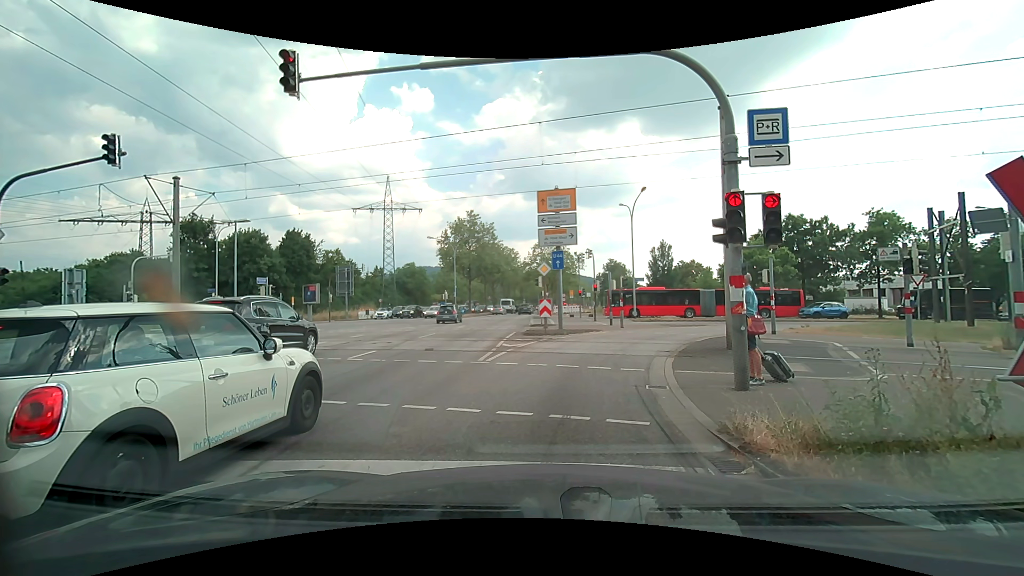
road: primary_link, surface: asphalt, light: Day
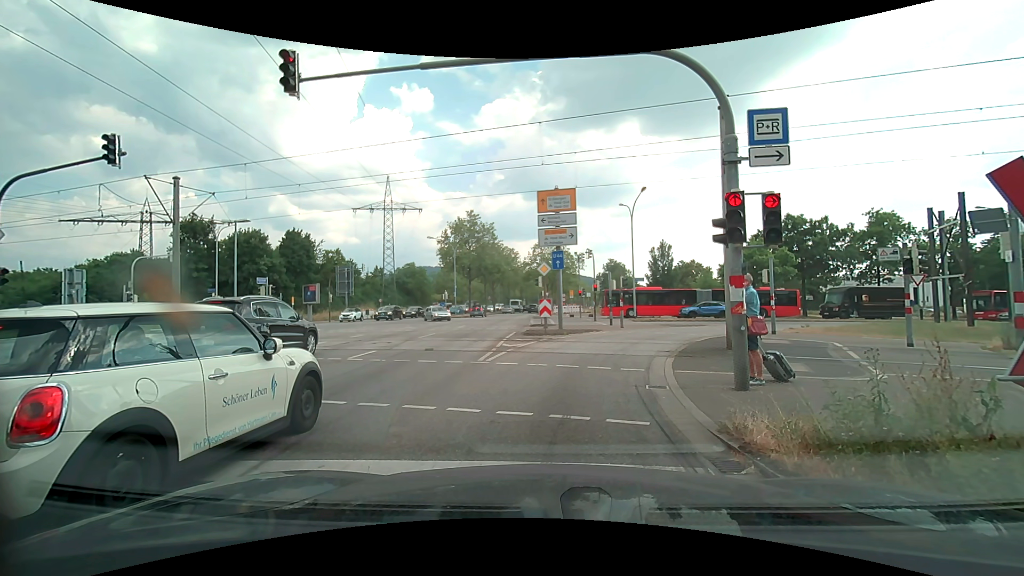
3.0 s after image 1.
(0.0, 0.0) m; 0°
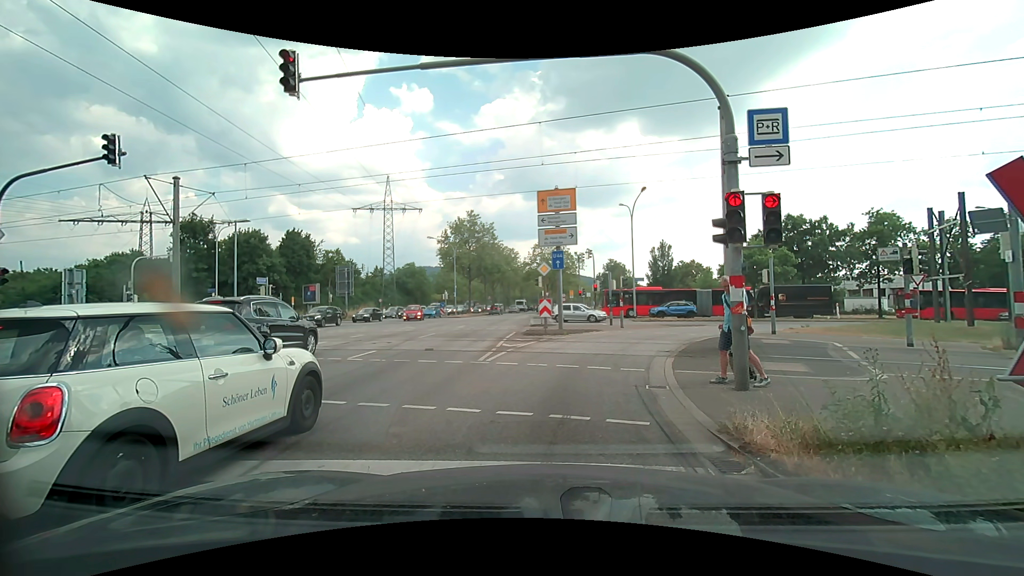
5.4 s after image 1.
(0.0, 0.0) m; 0°
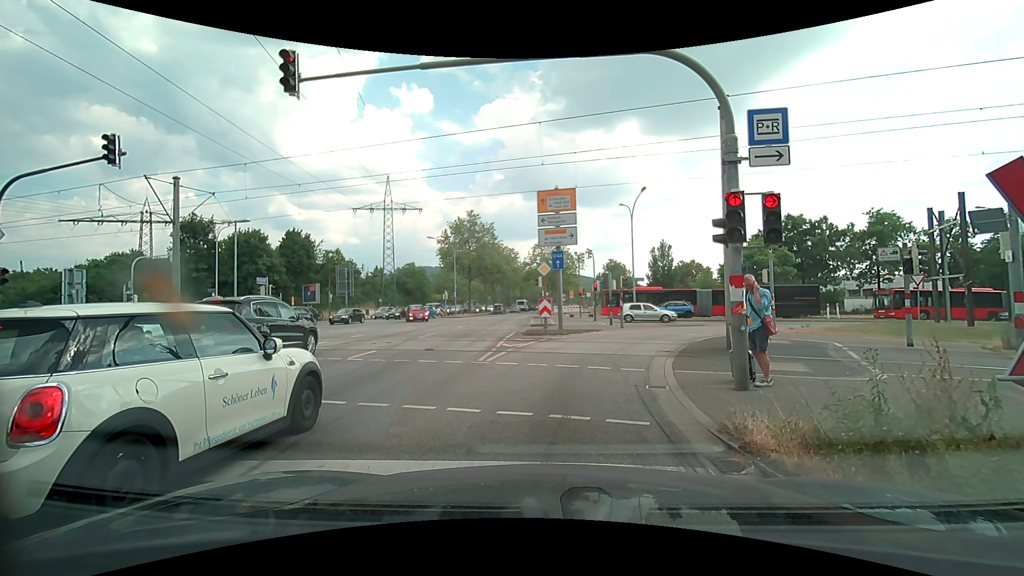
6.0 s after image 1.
(0.0, 0.0) m; 0°
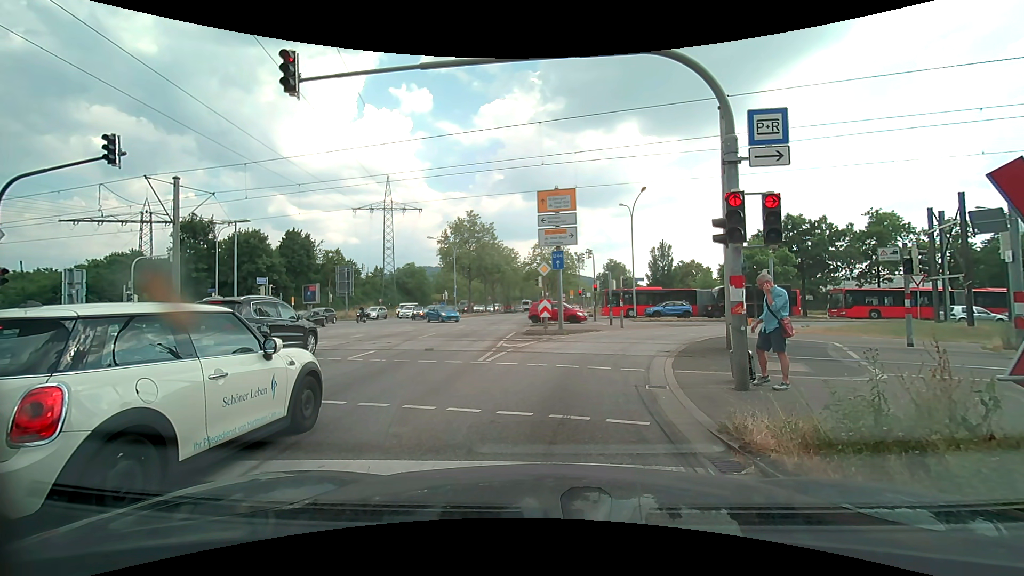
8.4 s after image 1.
(0.0, 0.0) m; 0°
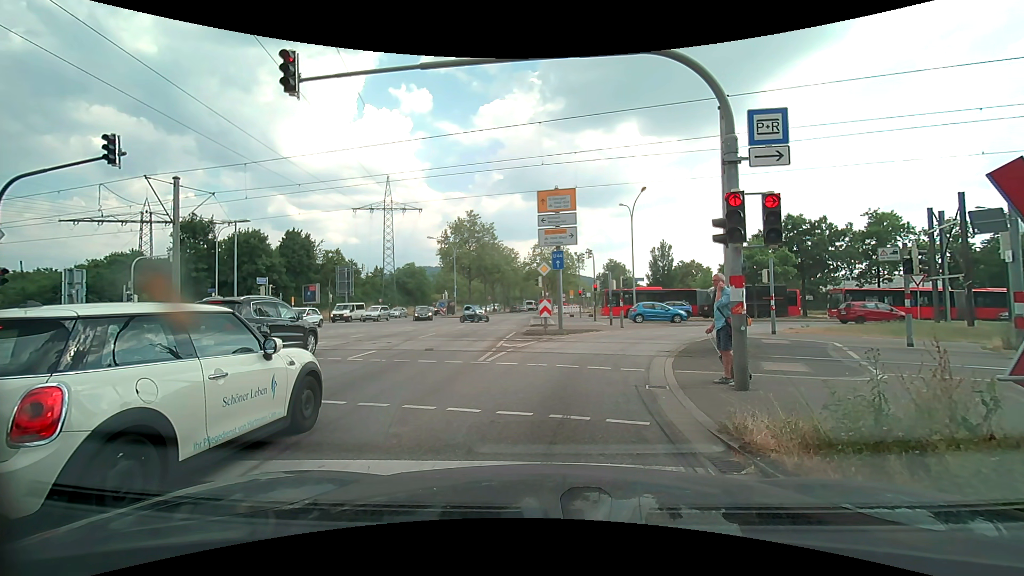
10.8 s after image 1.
(0.0, 0.0) m; 0°
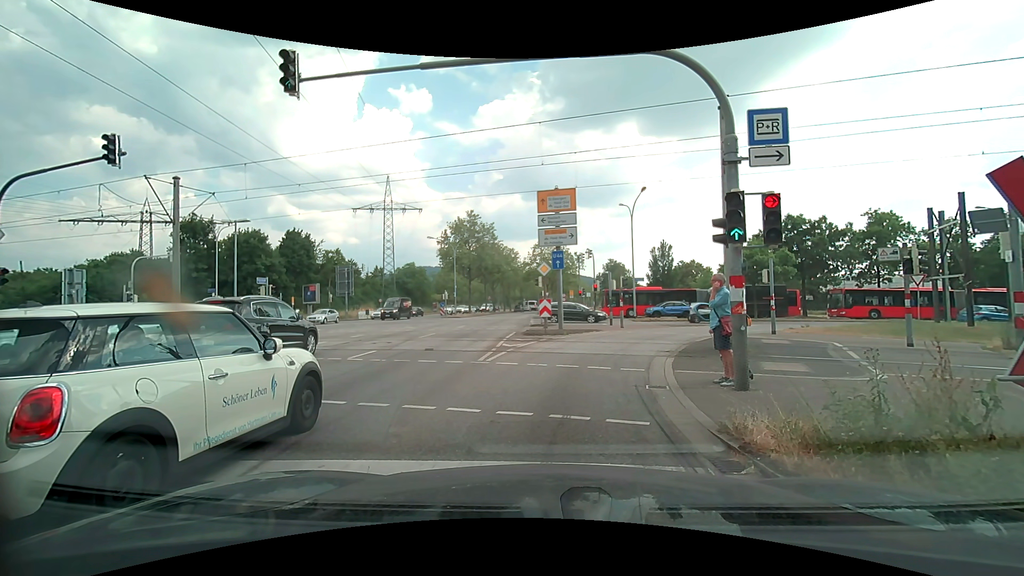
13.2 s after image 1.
(0.0, 0.0) m; 0°
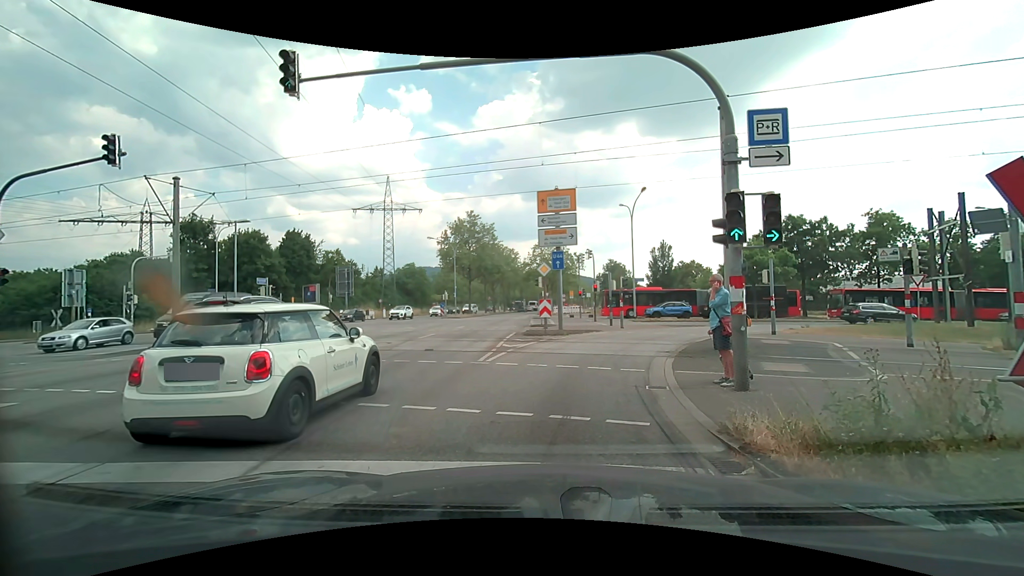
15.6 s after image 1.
(0.0, 0.0) m; 0°
(0, +10) (+2, +20) (+6, +29) (+13, +35) (+22, +40) (+32, +41) (+42, +43) (+52, +45) (+62, +48) (+71, +51) m
